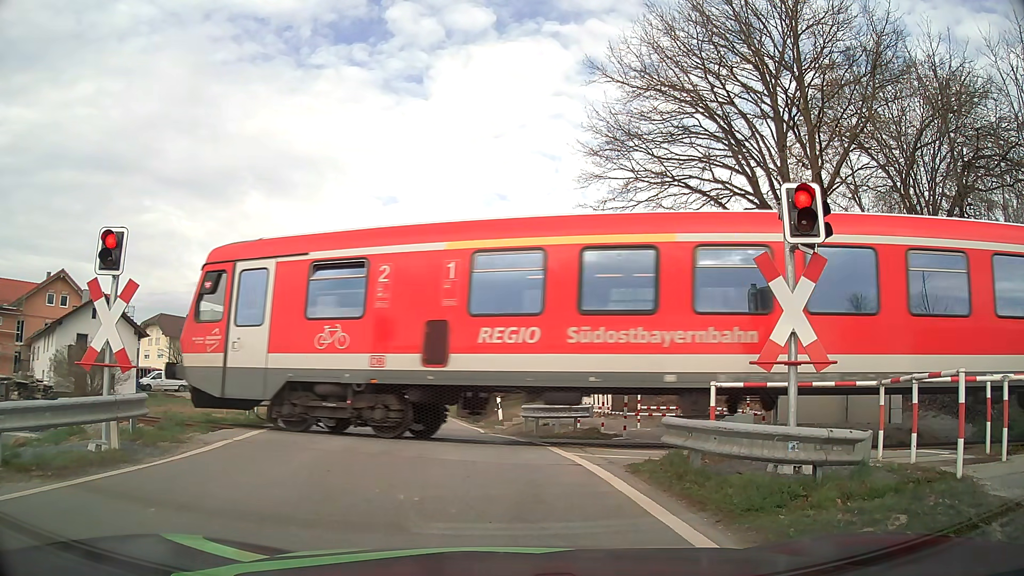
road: tertiary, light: Day
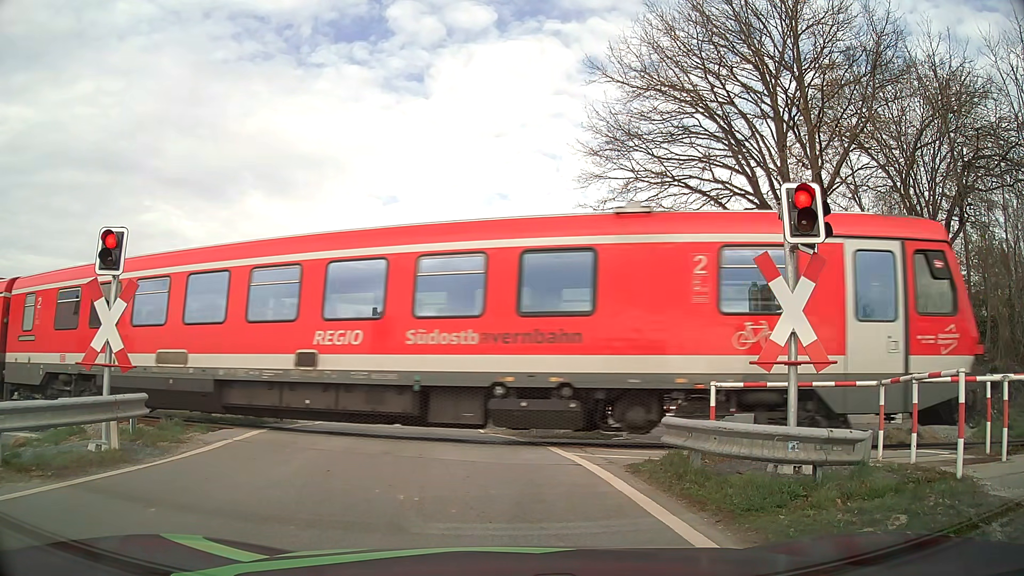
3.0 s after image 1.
(0.0, 0.0) m; 0°
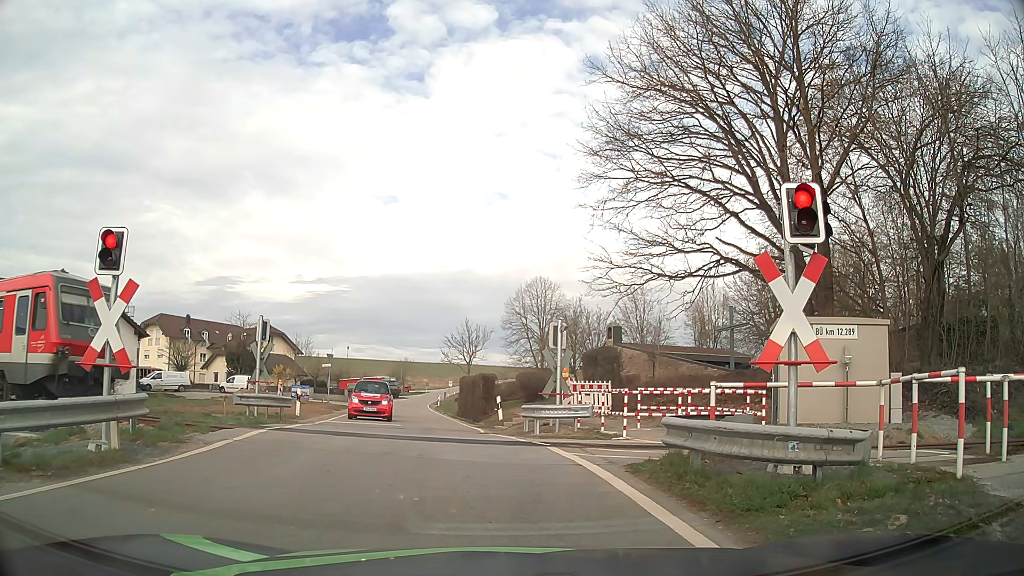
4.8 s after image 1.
(0.0, 0.0) m; 0°
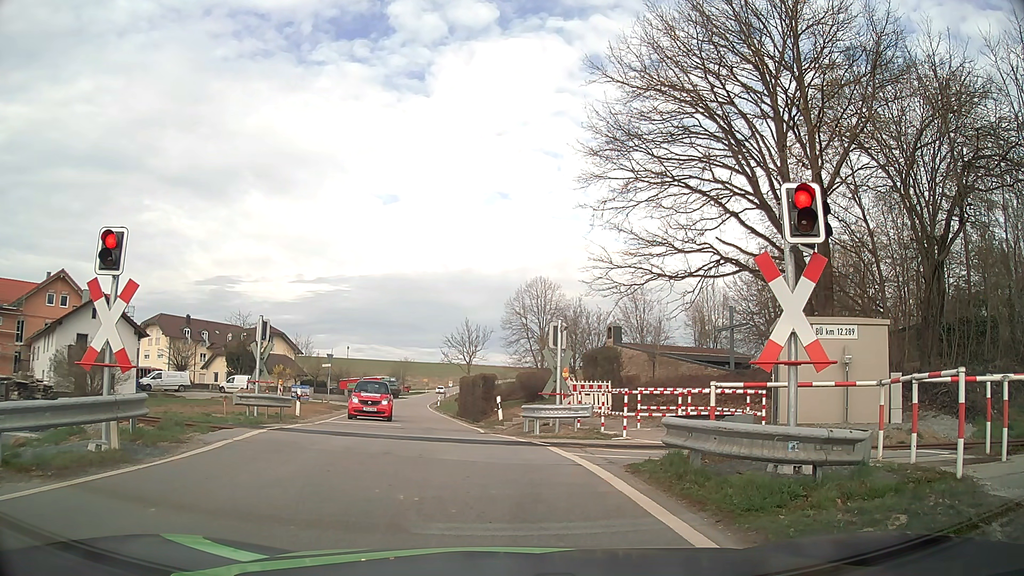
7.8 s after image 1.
(0.0, 0.0) m; 0°
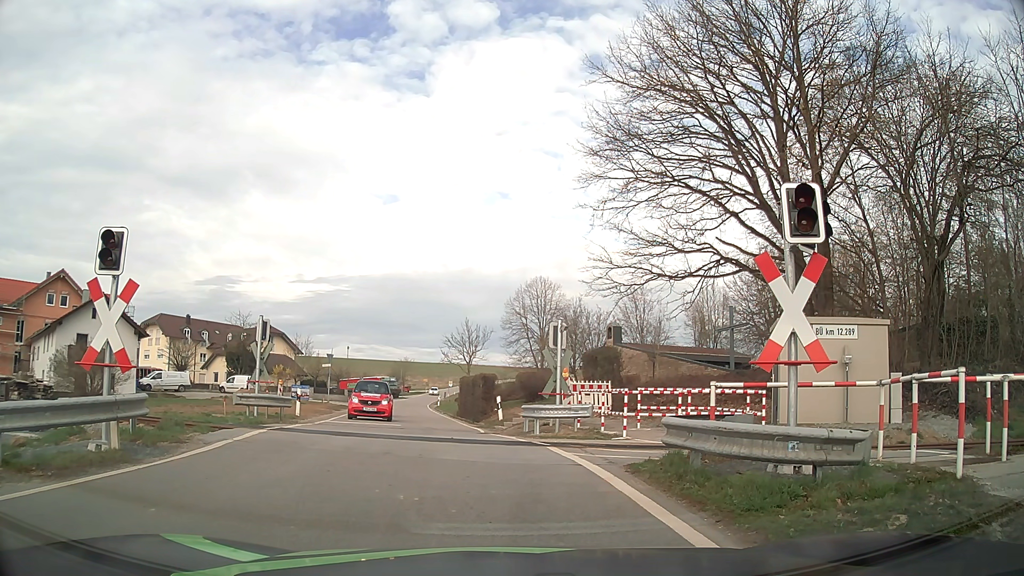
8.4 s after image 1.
(0.0, 0.0) m; 0°
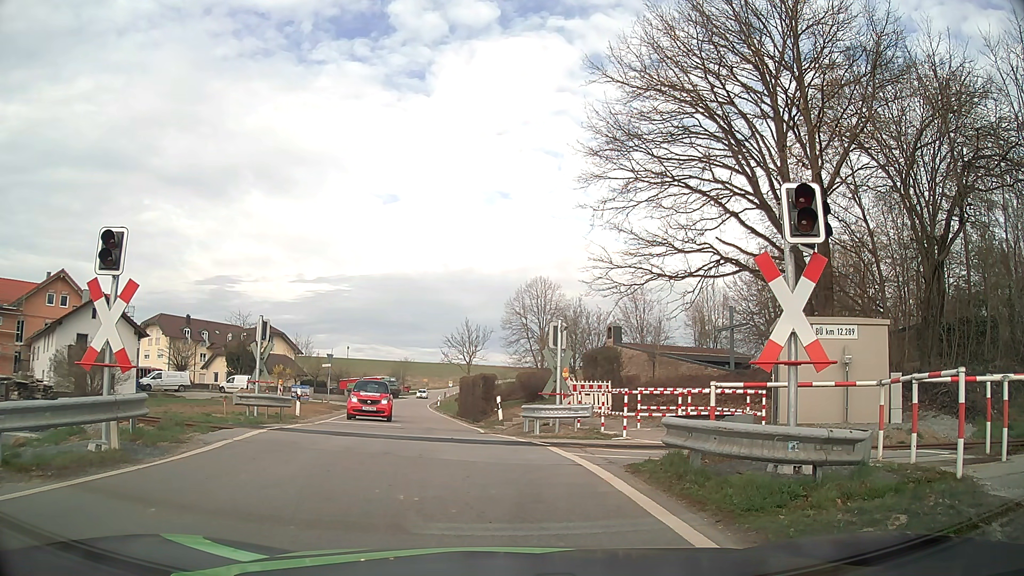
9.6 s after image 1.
(0.0, 0.0) m; 0°
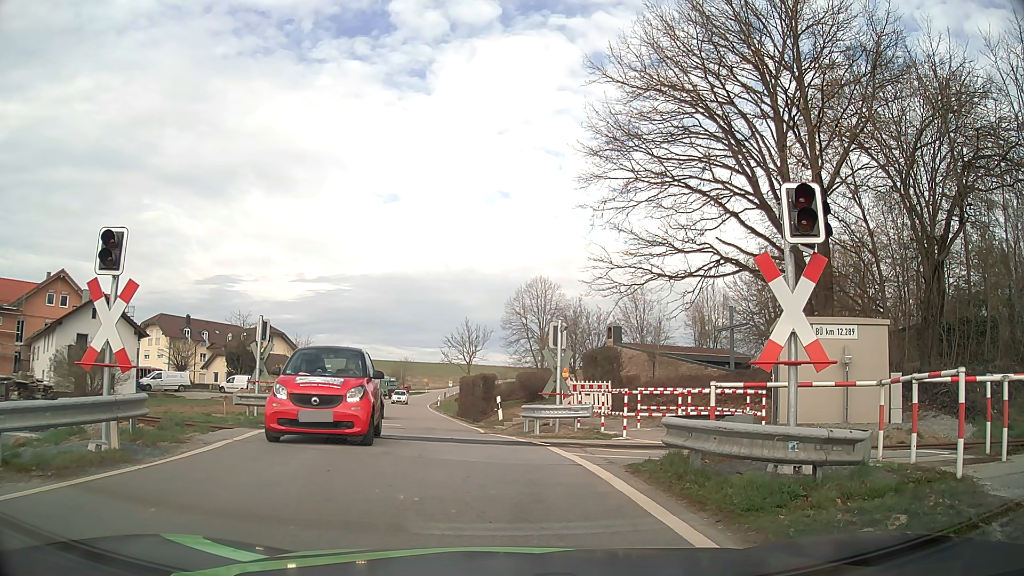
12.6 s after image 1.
(0.0, 0.0) m; 0°
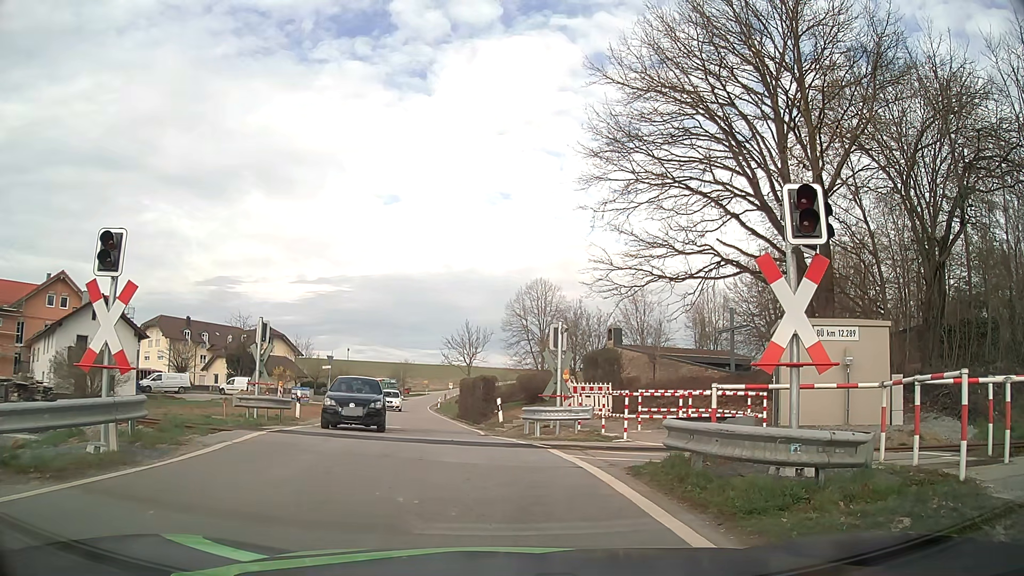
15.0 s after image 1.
(0.0, 0.0) m; 0°
(-1, +10) (-2, +20) (-4, +30) (-5, +40) (-7, +49) (-8, +59) (-10, +69) (-11, +79) (-12, +89) (-13, +99) m
